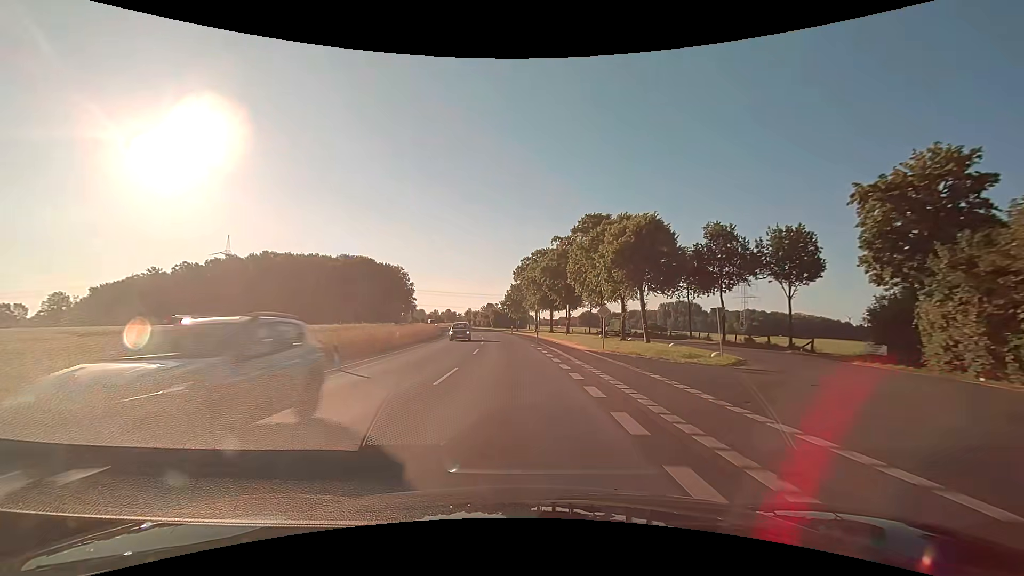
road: secondary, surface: asphalt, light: Day
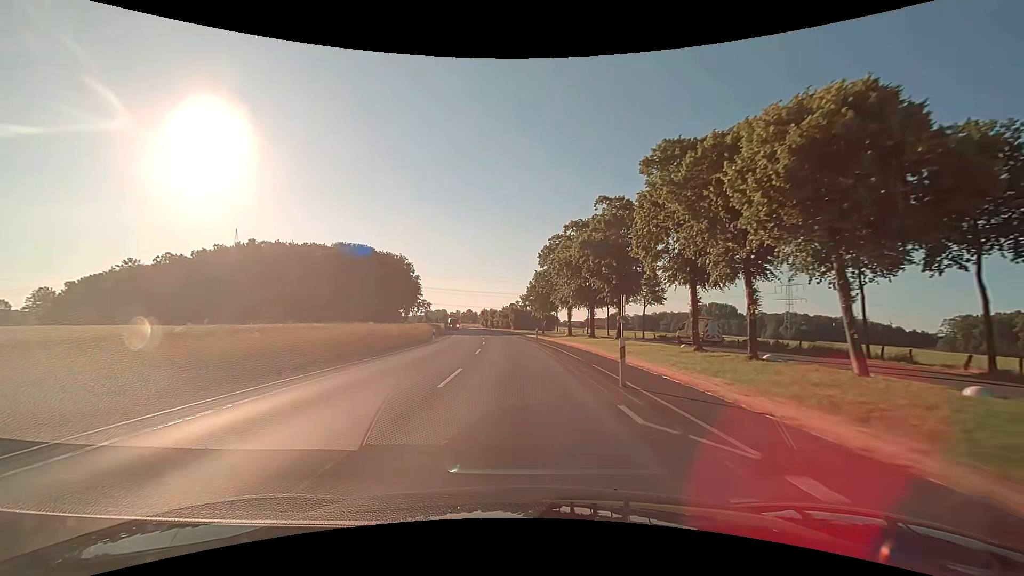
(-0.6, +25.0) m; -3°
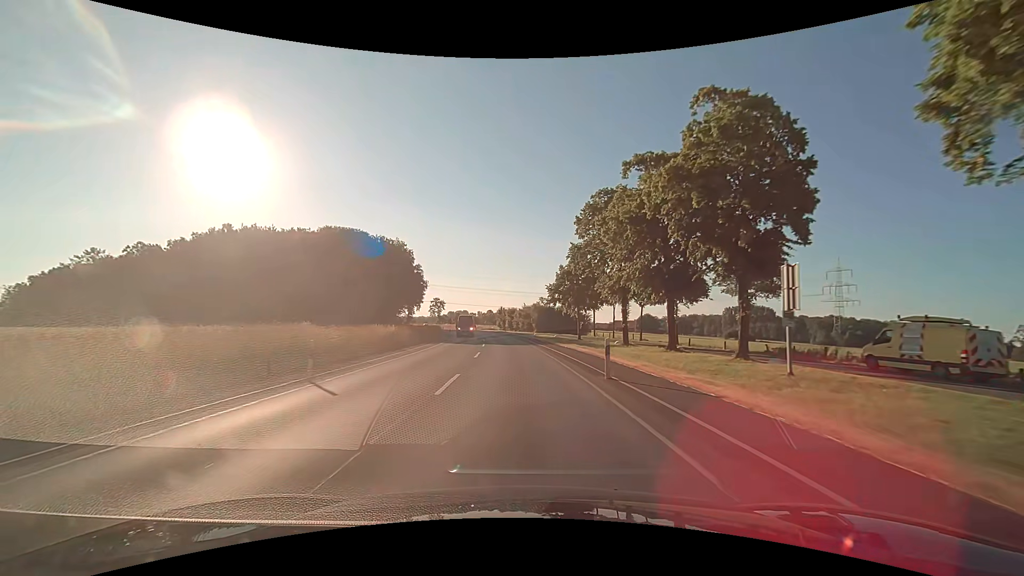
(-0.6, +24.9) m; -3°
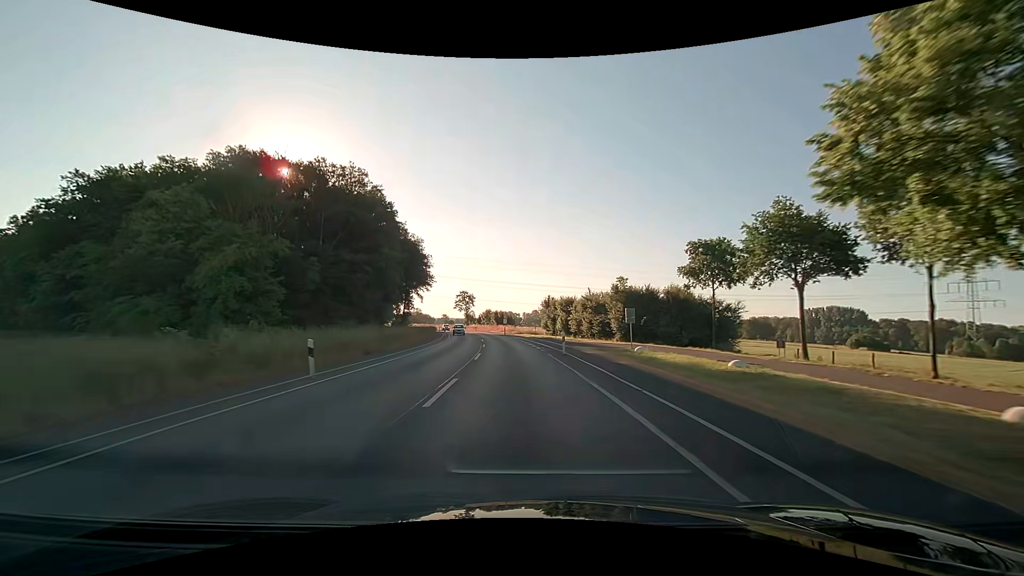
(-1.9, +49.9) m; -5°
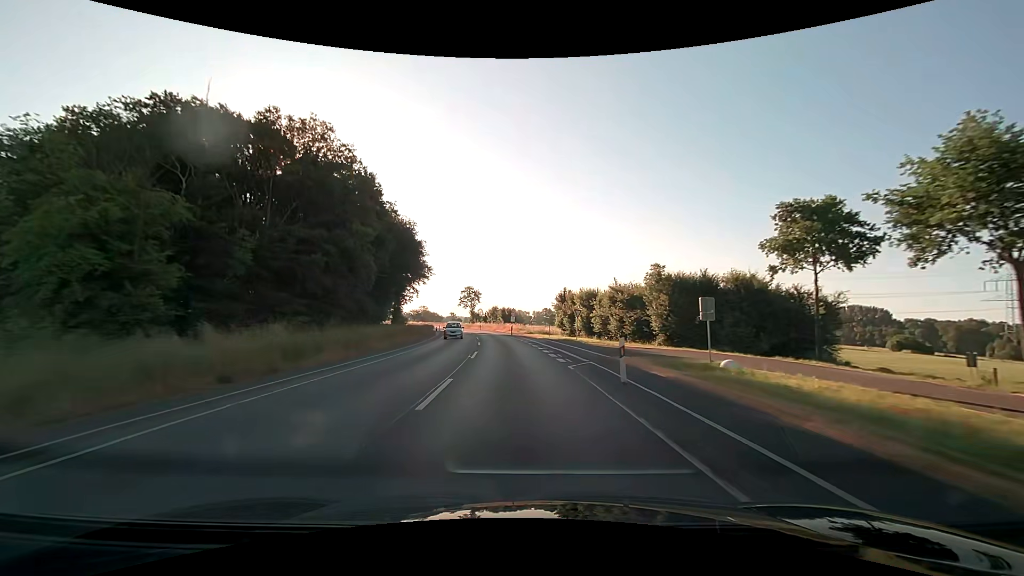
(-0.2, +12.5) m; -1°
(0, +10) (0, +20) (-1, +30) (-2, +40) (-3, +50) (-4, +60) (-5, +70) (-7, +80) (-9, +89) (-11, +99) m
